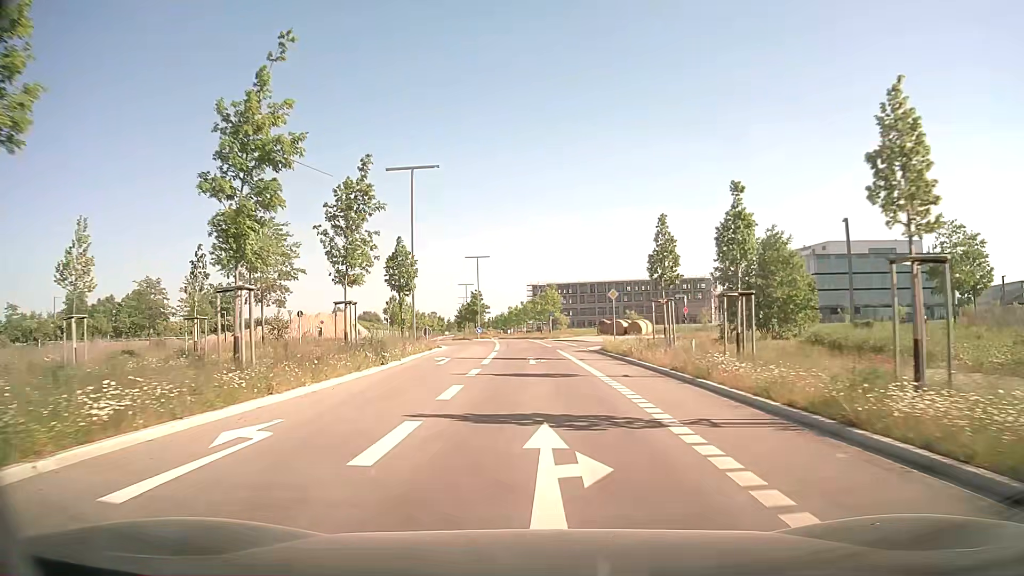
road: tertiary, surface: asphalt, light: Day
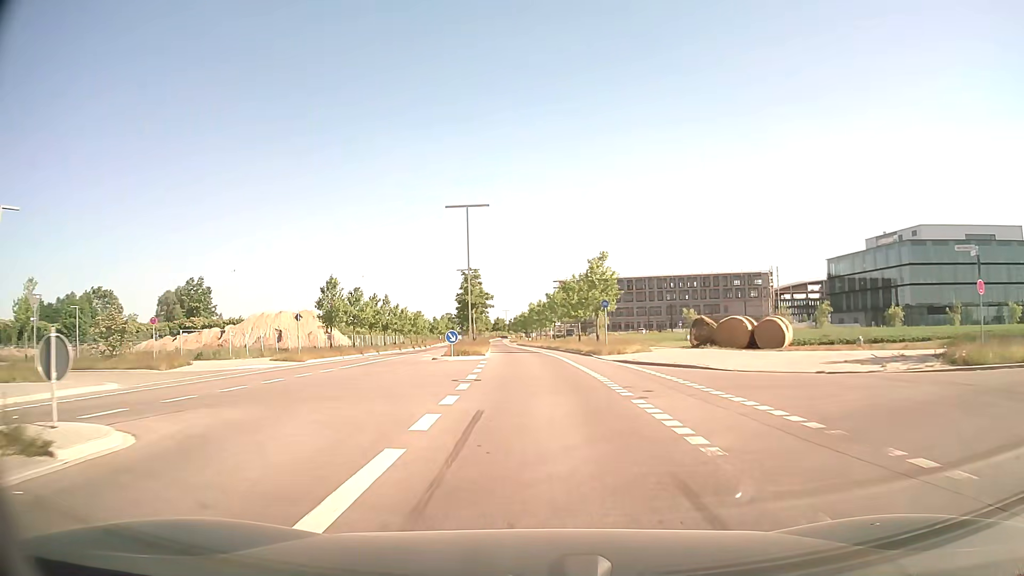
(-0.7, +36.5) m; -3°
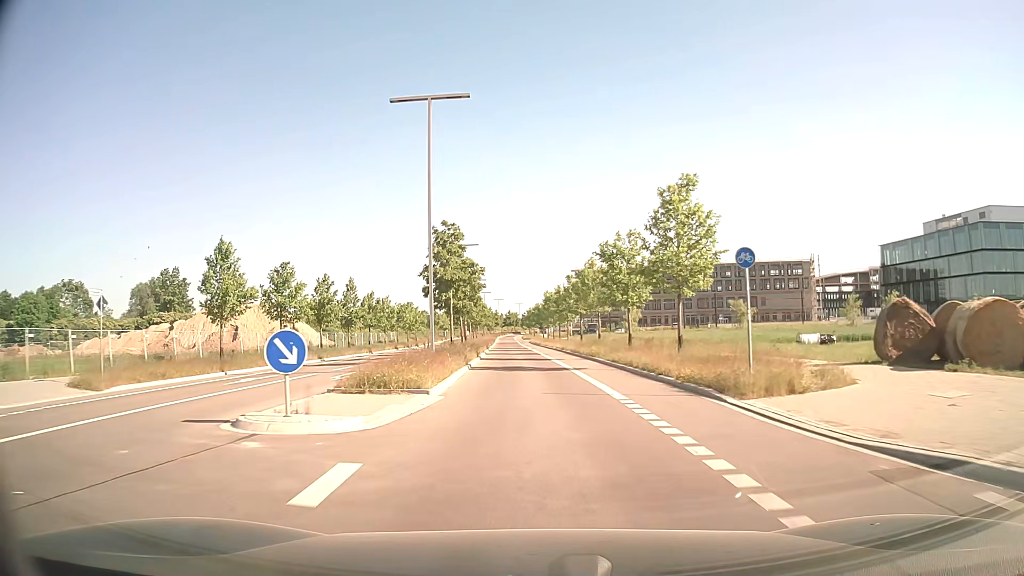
(-0.1, +22.0) m; -1°
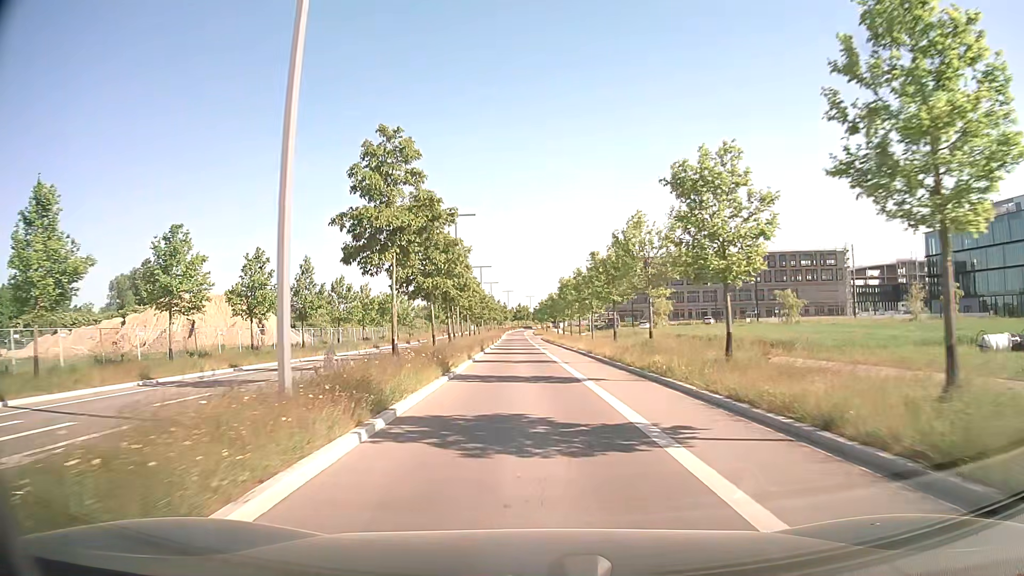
(-0.1, +15.1) m; -1°
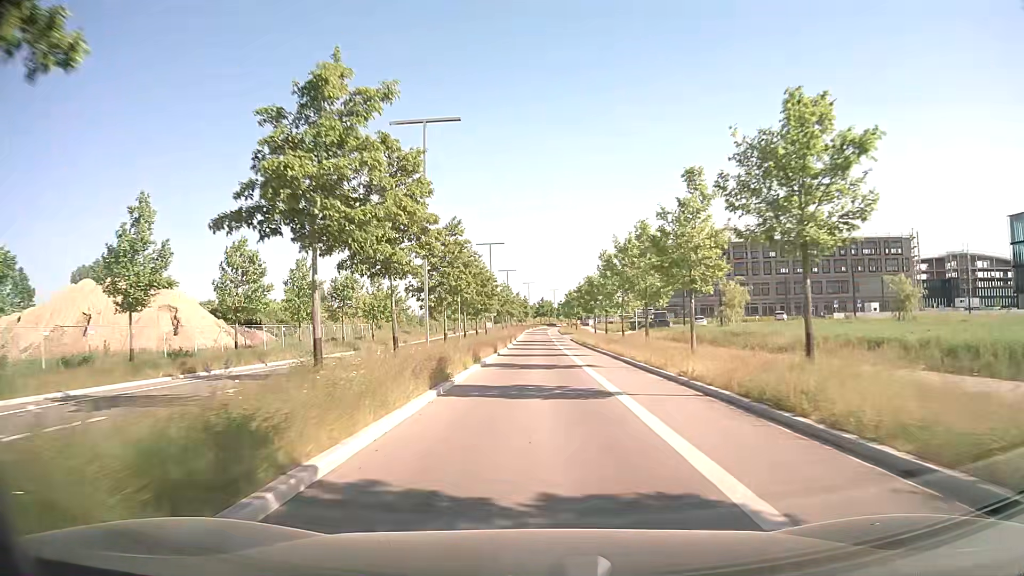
(-0.5, +23.7) m; -2°
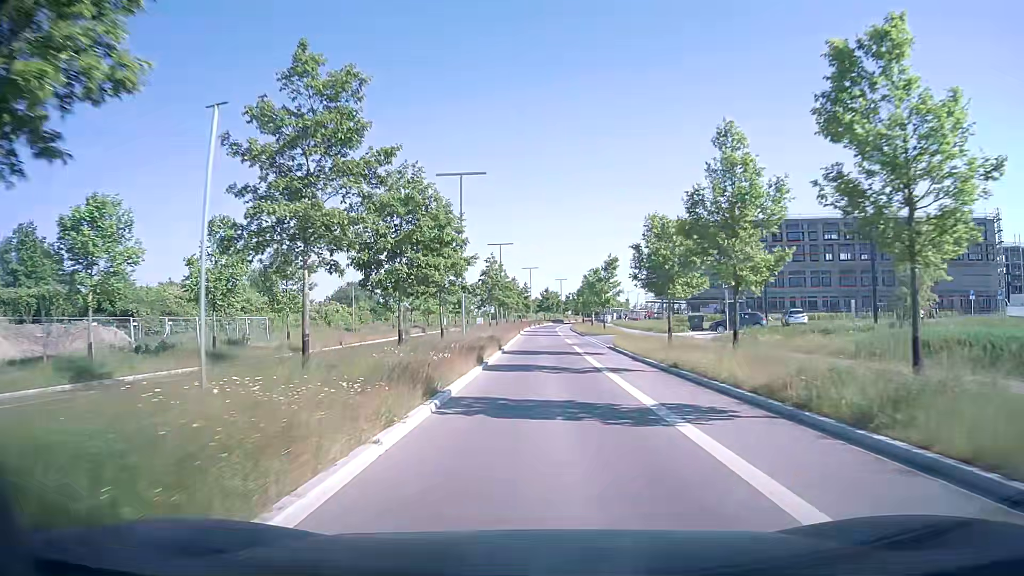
(-0.3, +31.9) m; 0°
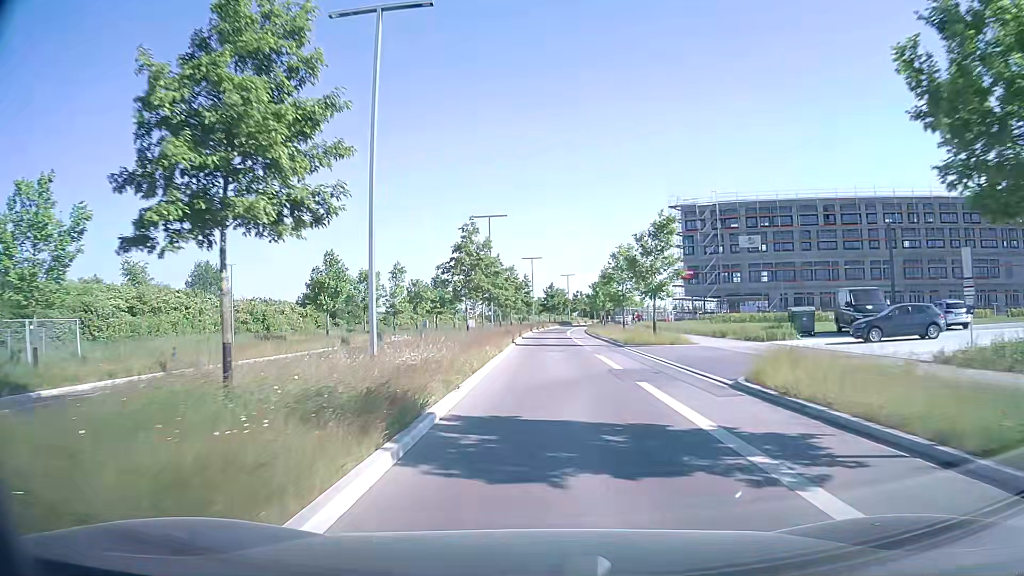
(-0.1, +22.4) m; 0°
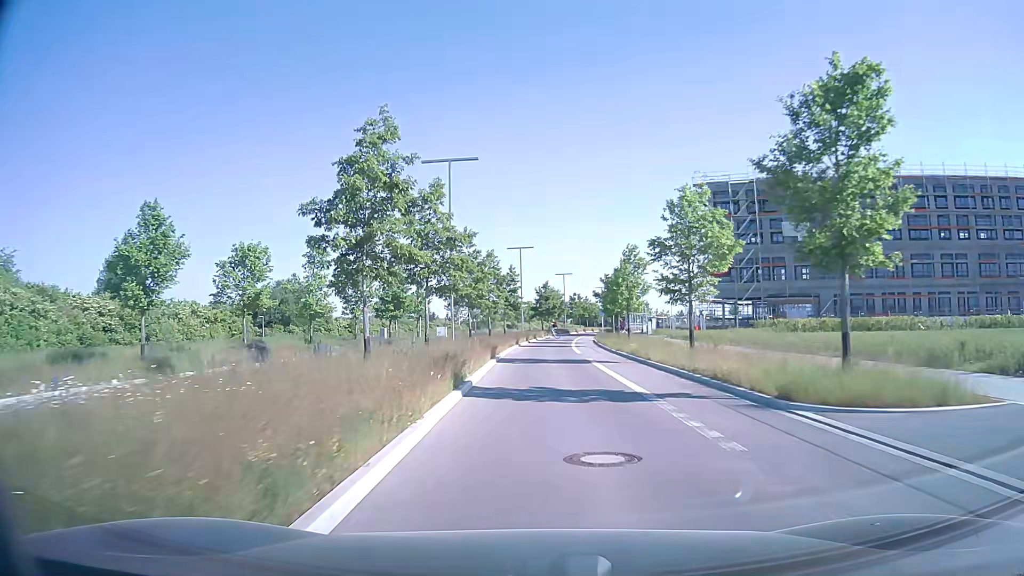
(0.0, +22.1) m; 0°
(0, +10) (0, +20) (0, +30) (+1, +40) (+1, +50) (+2, +60) (+3, +70) (+4, +80) (+5, +90) (+7, +100) m
